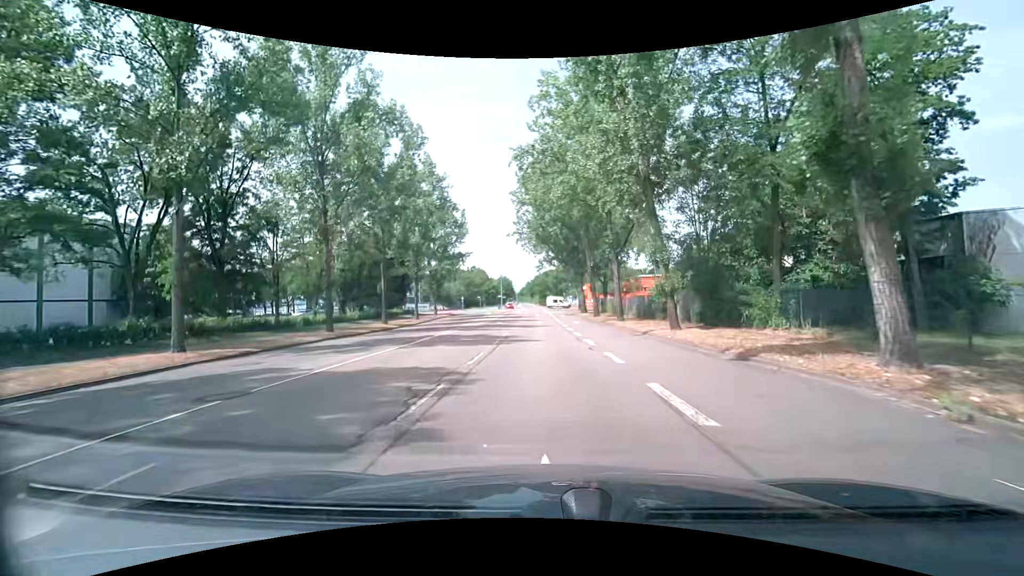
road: secondary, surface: asphalt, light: Day
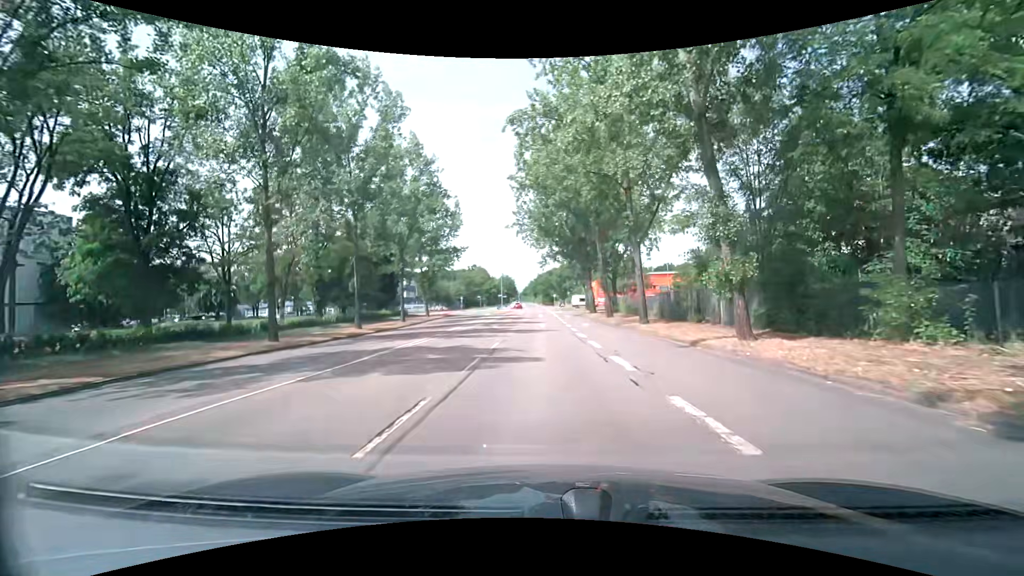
(-0.1, +7.2) m; -1°
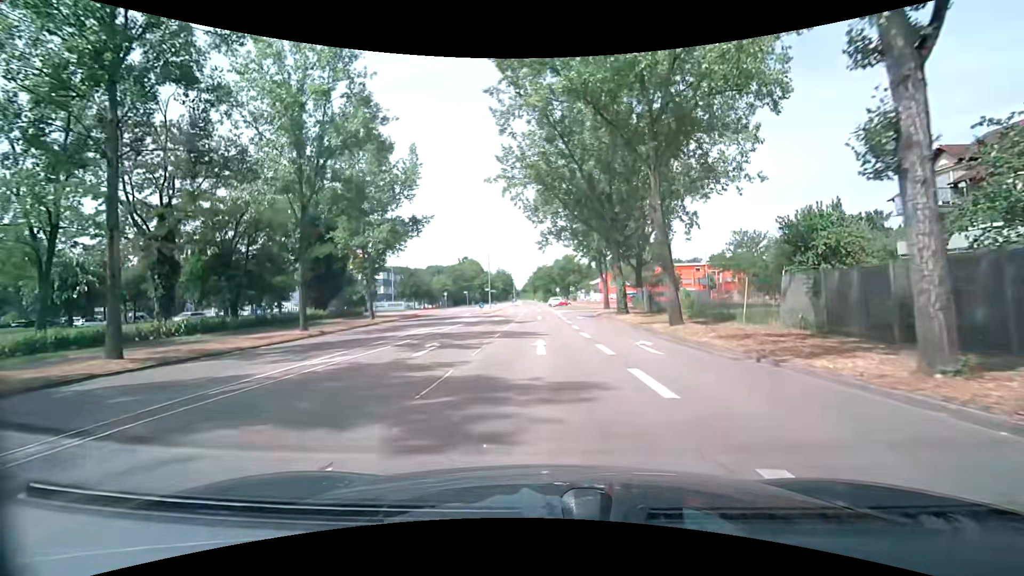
(0.0, +21.4) m; -1°
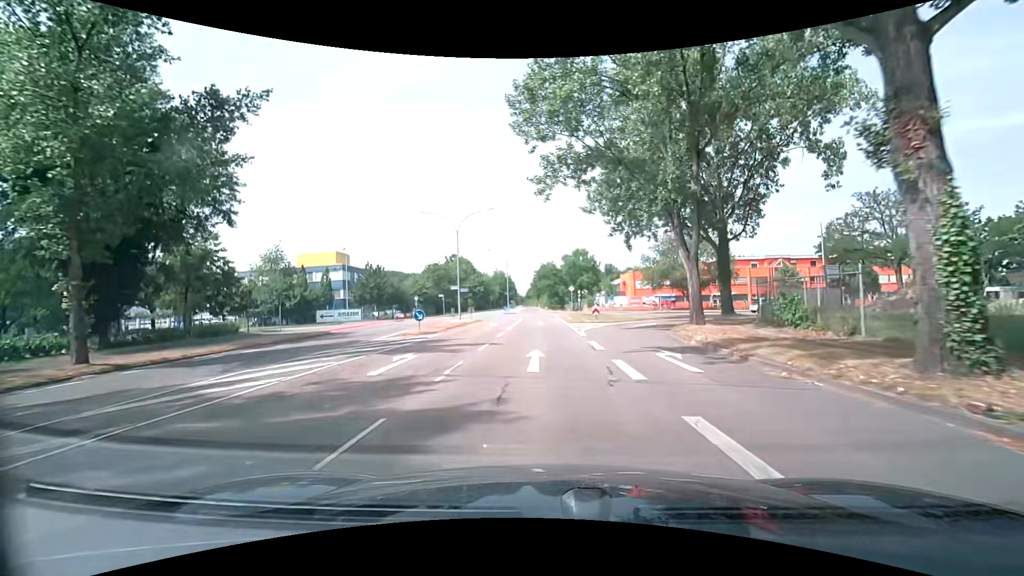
(+0.1, +28.3) m; 0°
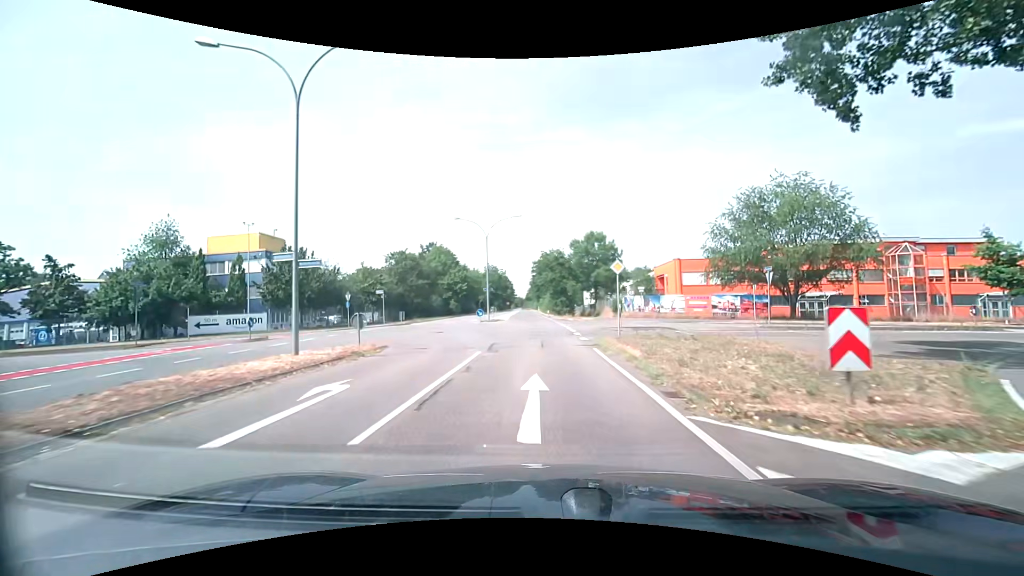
(-0.3, +28.4) m; -1°
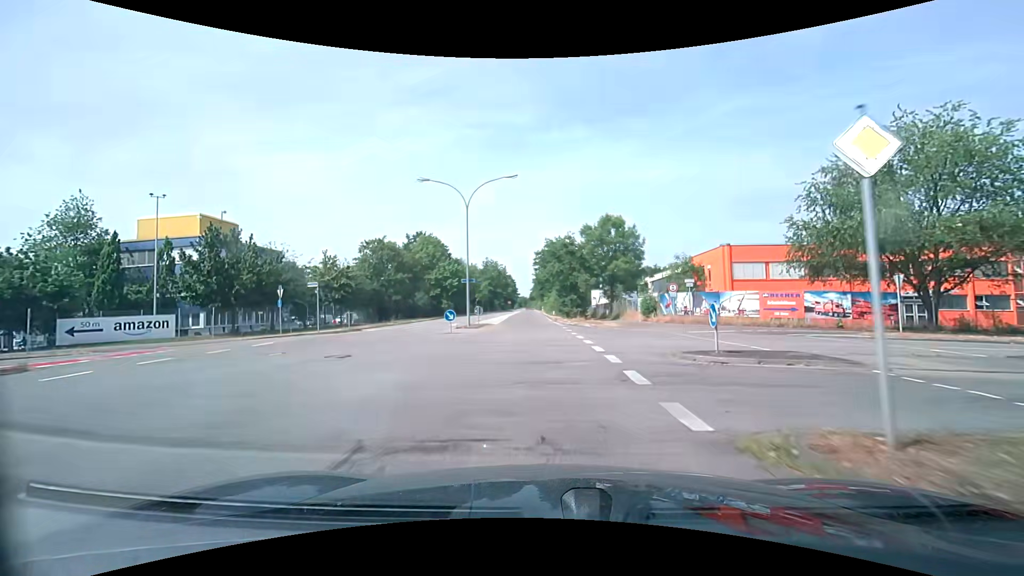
(+0.1, +14.2) m; 0°
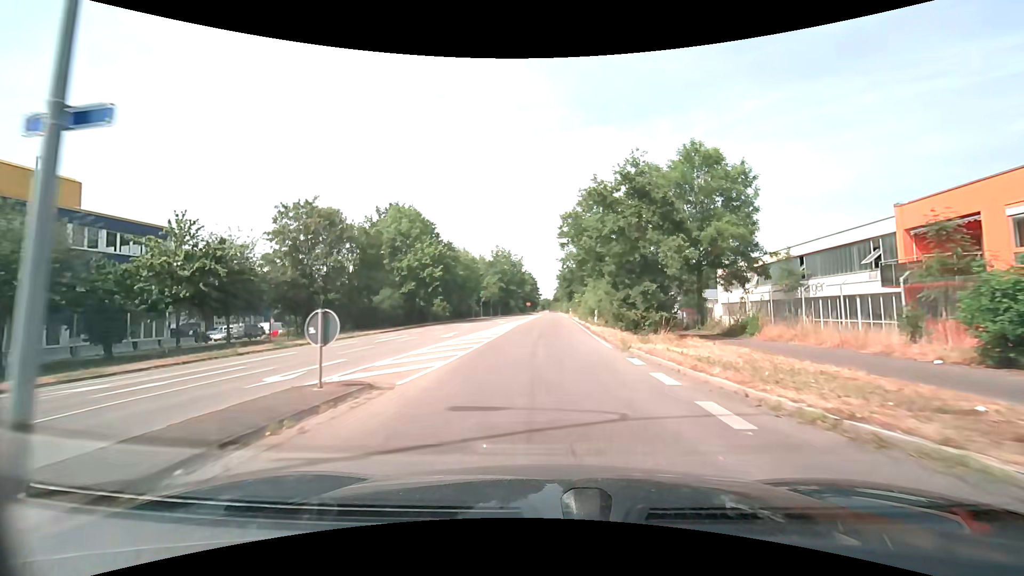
(-0.7, +28.1) m; -2°
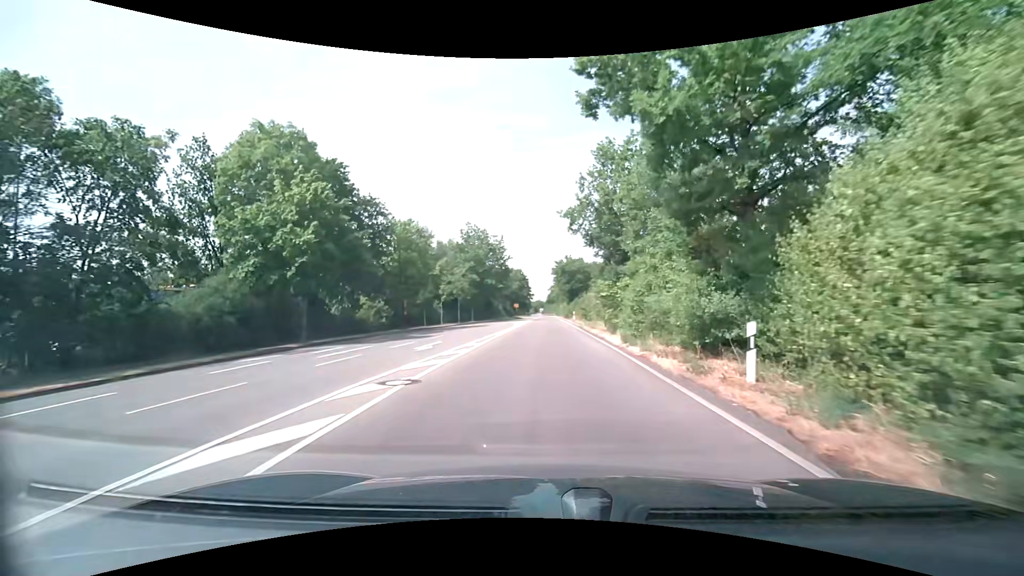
(-0.1, +27.8) m; 0°
(0, +10) (0, +20) (0, +30) (0, +40) (0, +50) (0, +60) (0, +70) (0, +80) (+1, +90) (+1, +100) m
